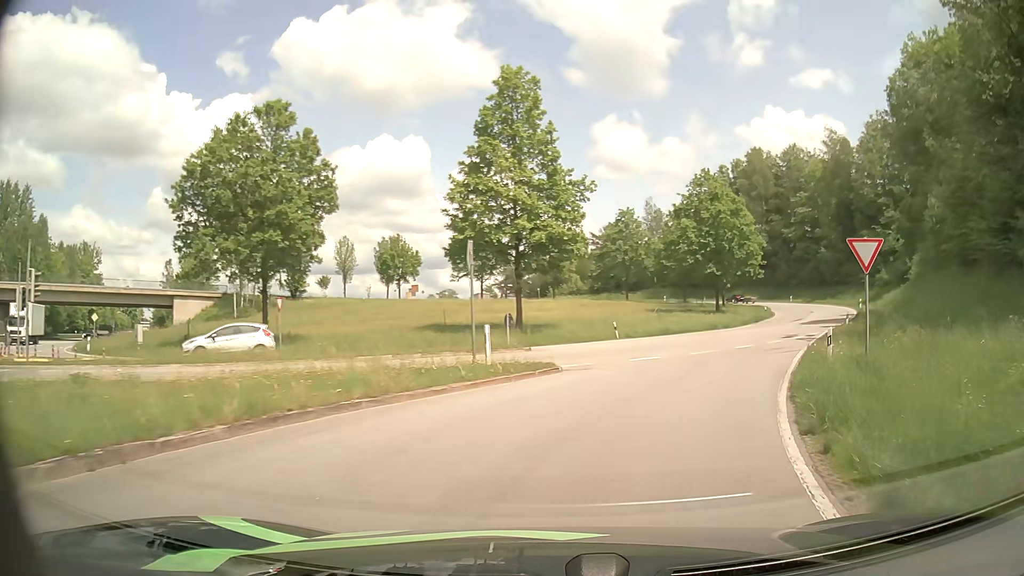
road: tertiary_link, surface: asphalt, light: Day
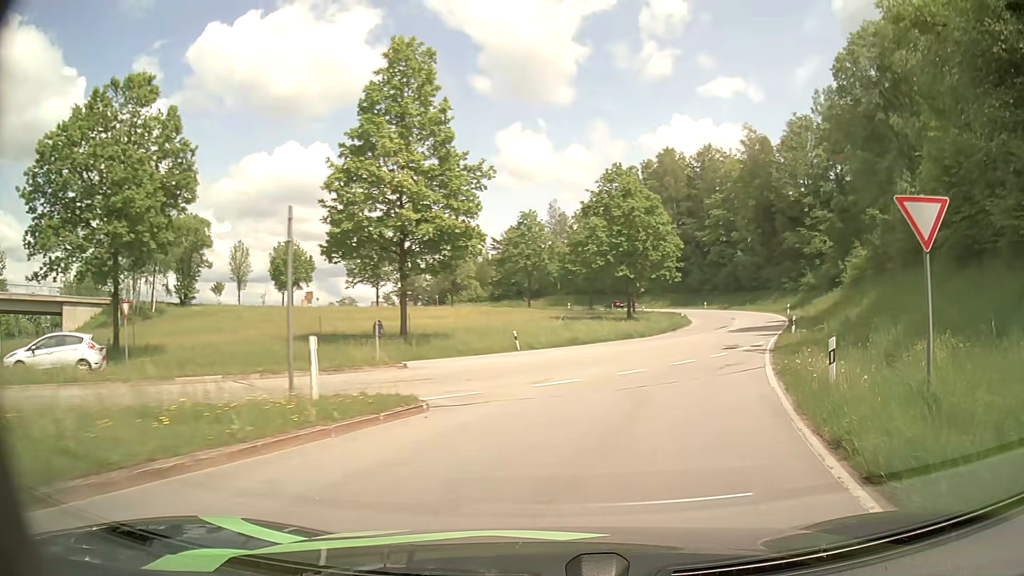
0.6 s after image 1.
(+0.4, +6.1) m; +8°
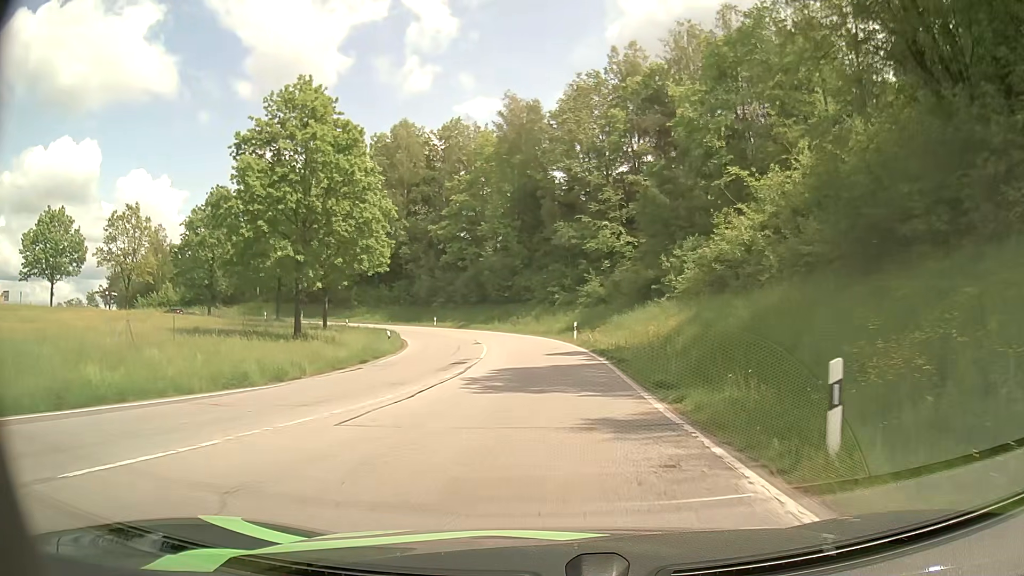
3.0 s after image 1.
(+6.4, +25.9) m; +23°
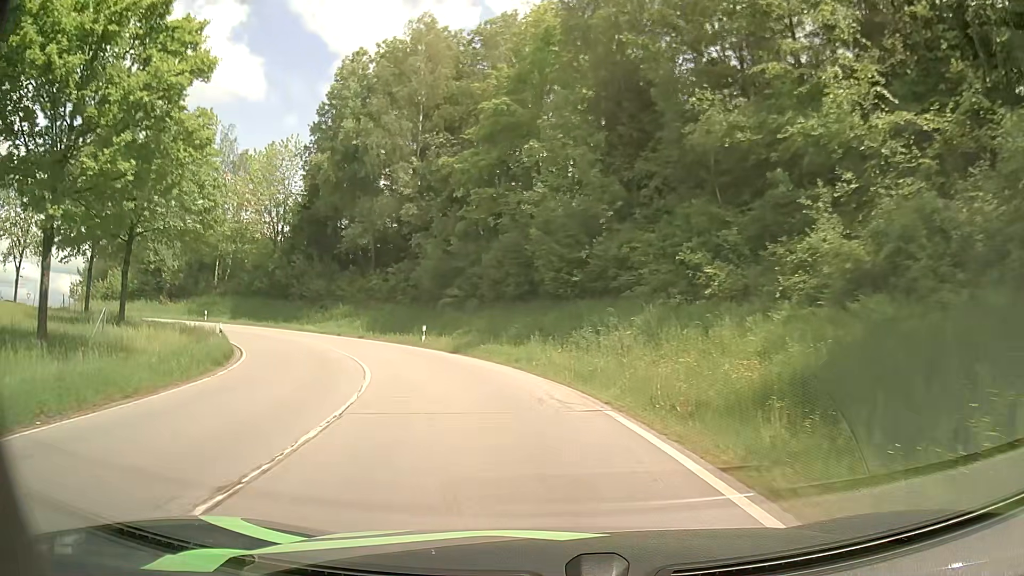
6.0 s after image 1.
(-0.7, +36.7) m; -7°
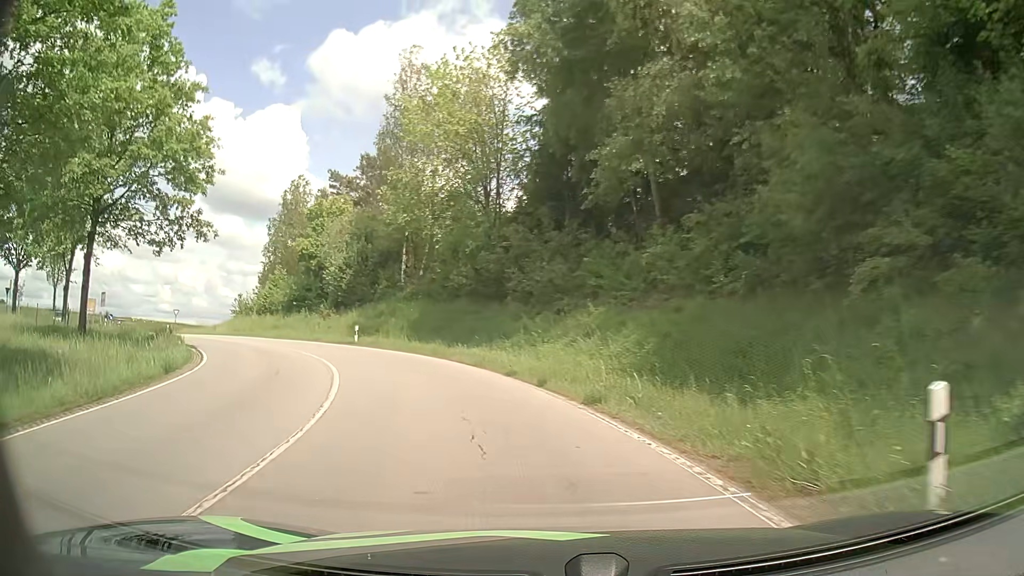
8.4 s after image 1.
(-5.7, +27.3) m; -26°
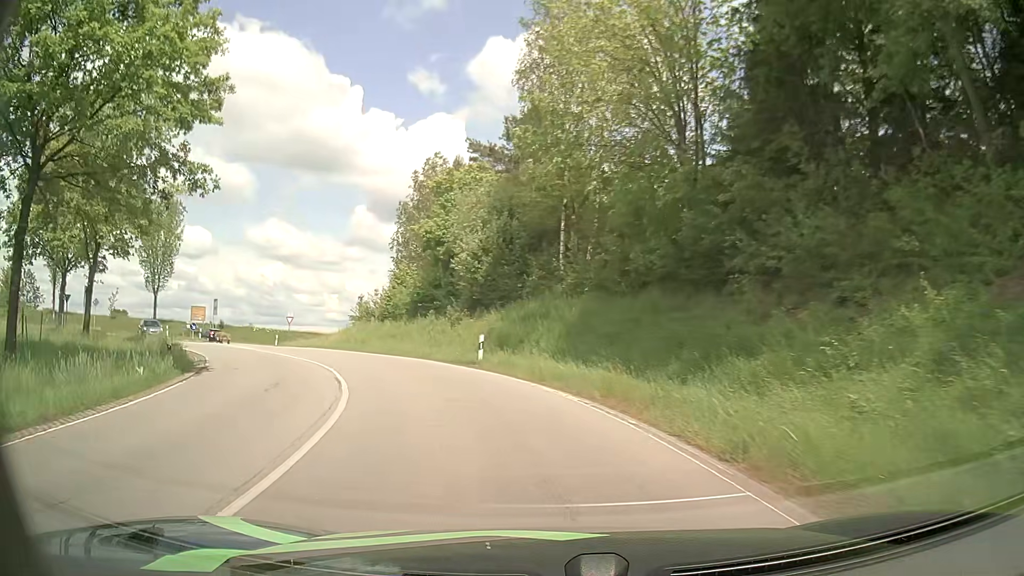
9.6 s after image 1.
(-1.8, +13.3) m; -15°
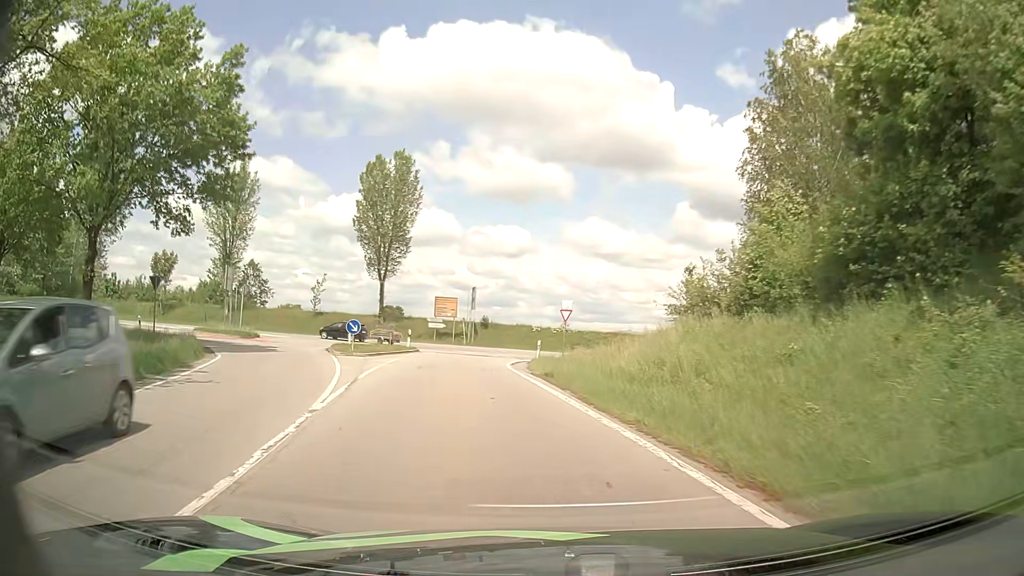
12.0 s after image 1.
(-6.3, +25.0) m; -27°
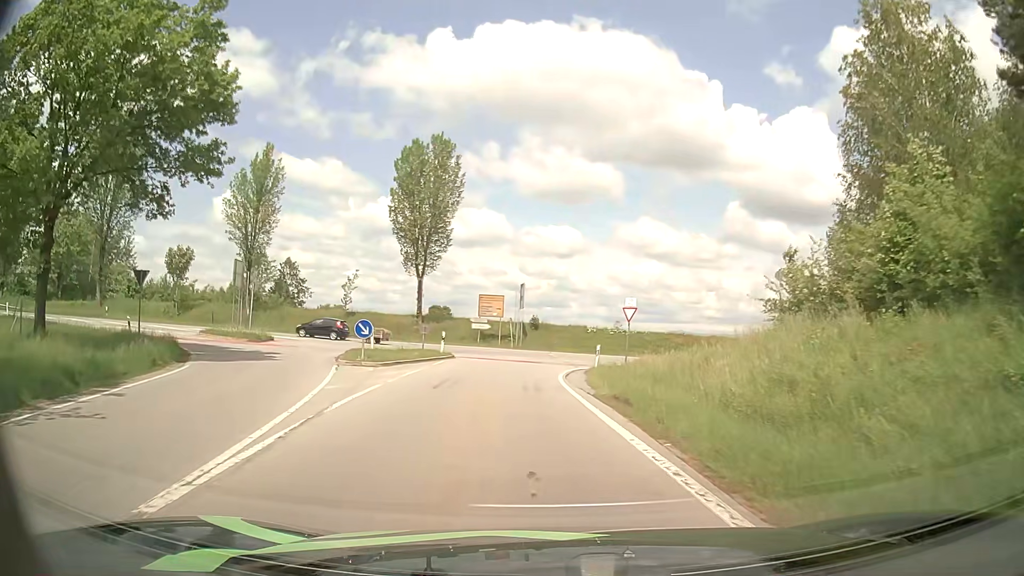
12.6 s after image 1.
(-0.3, +5.9) m; -5°
(0, +10) (-1, +20) (0, +30) (+4, +39) (+12, +44) (+22, +48) (+32, +50) (+41, +52) (+51, +53) (+61, +55) m
